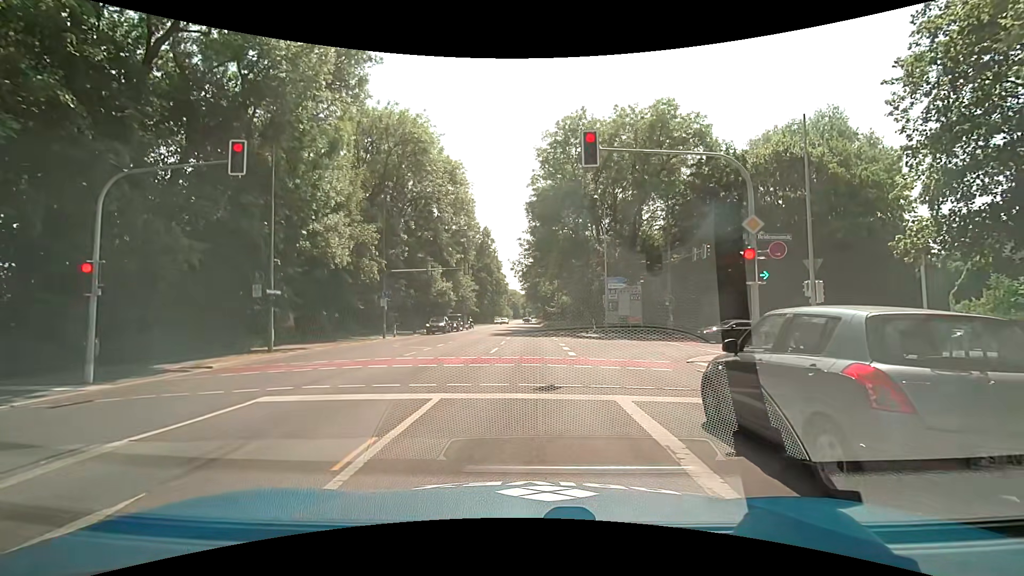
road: secondary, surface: asphalt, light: Day
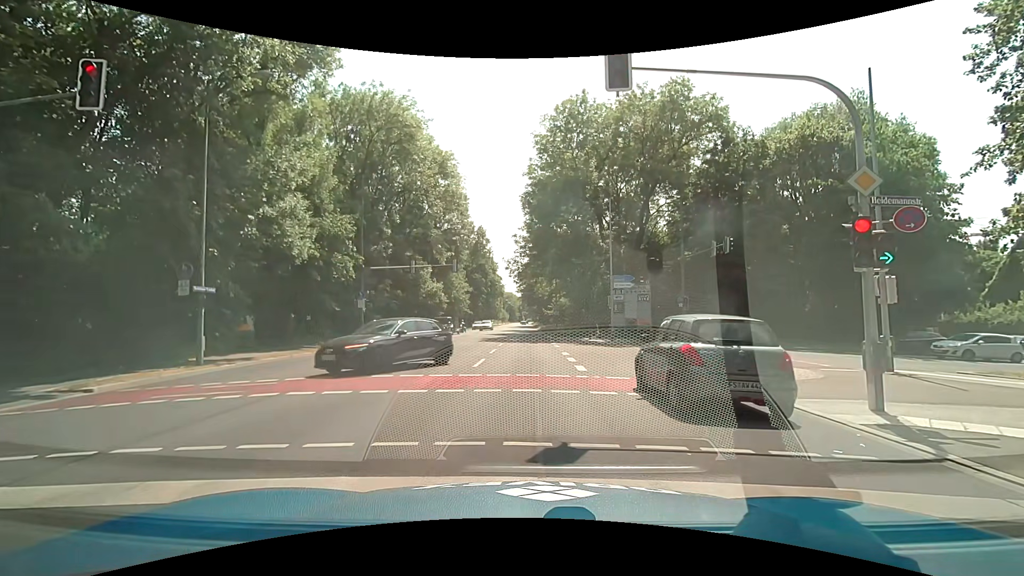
(0.0, +4.2) m; 0°
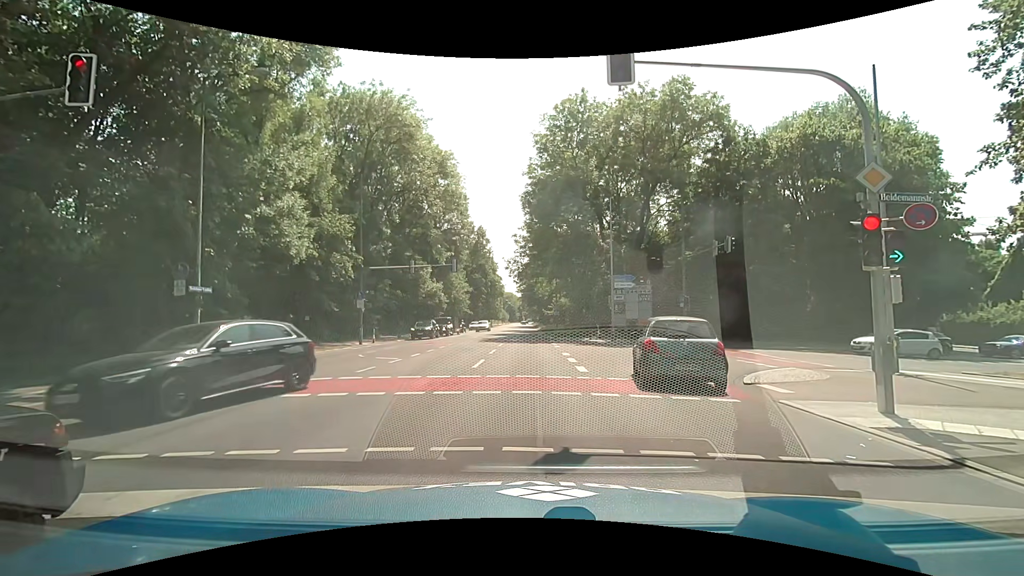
(0.0, +0.2) m; 0°
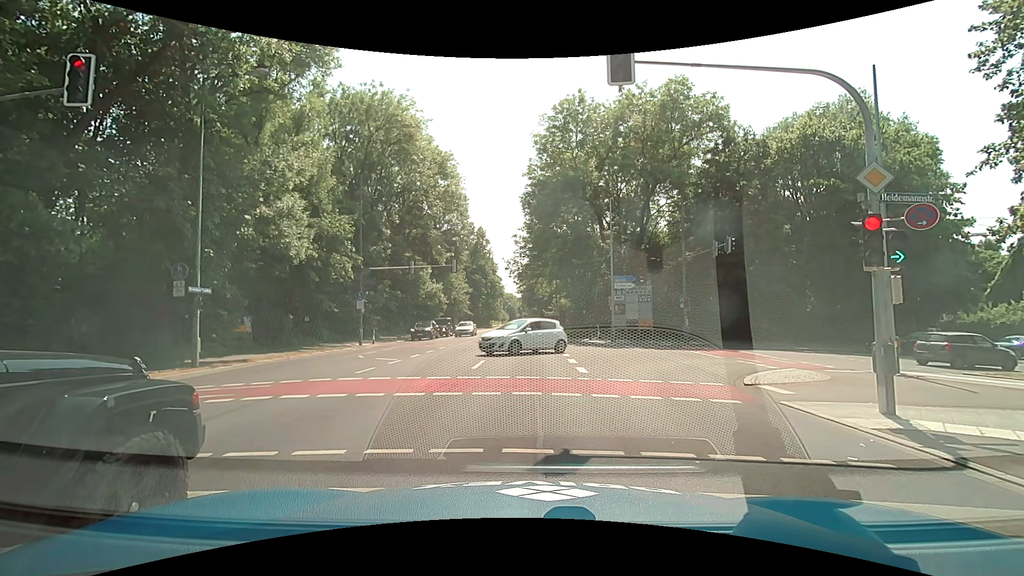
(0.0, +0.1) m; 0°
(0, +10) (0, +20) (0, +30) (+1, +40) (+1, +50) (+1, +60) (+1, +70) (+1, +80) (+1, +90) (+1, +100) m
